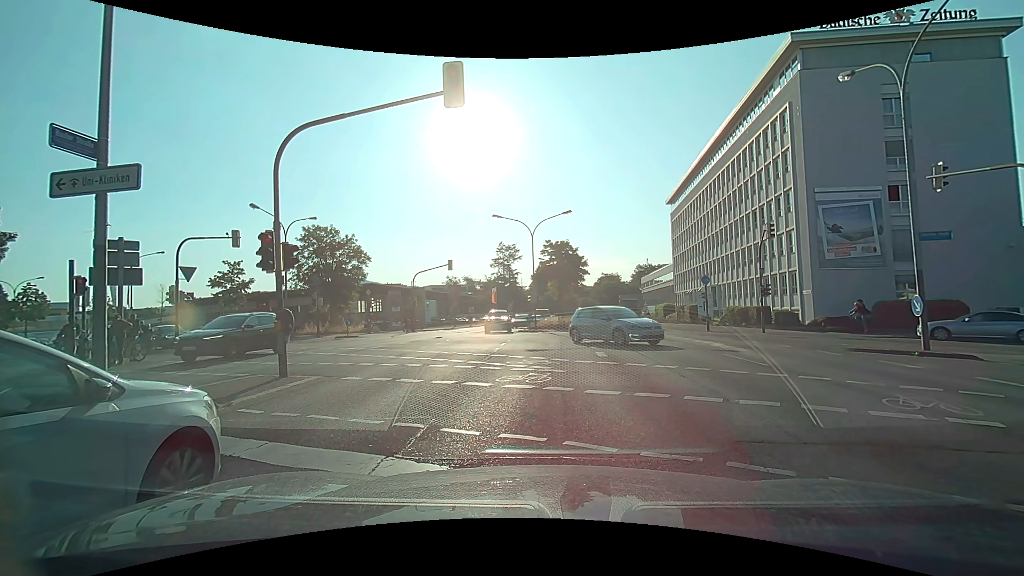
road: primary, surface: asphalt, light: Day
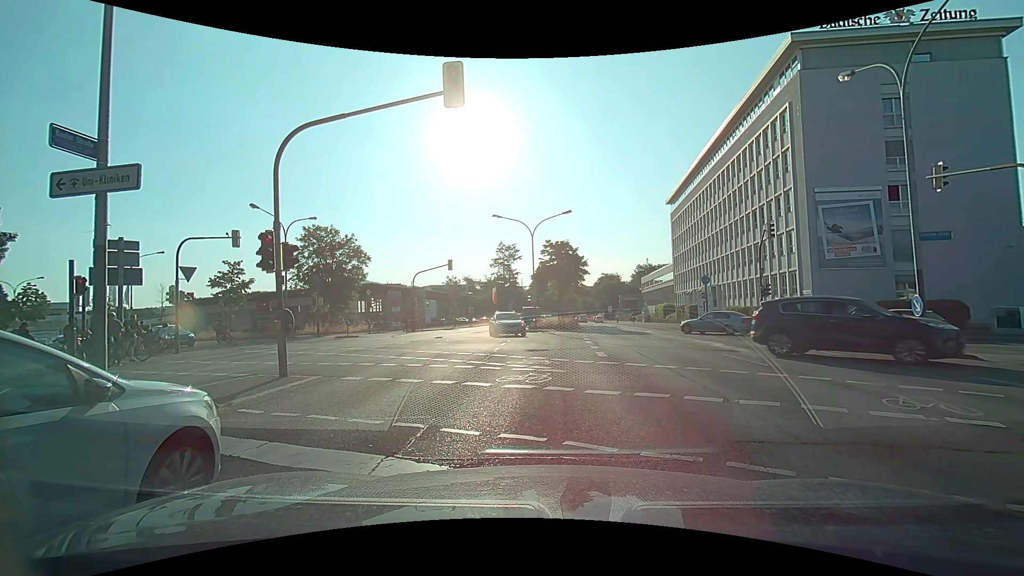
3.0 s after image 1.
(0.0, 0.0) m; 0°
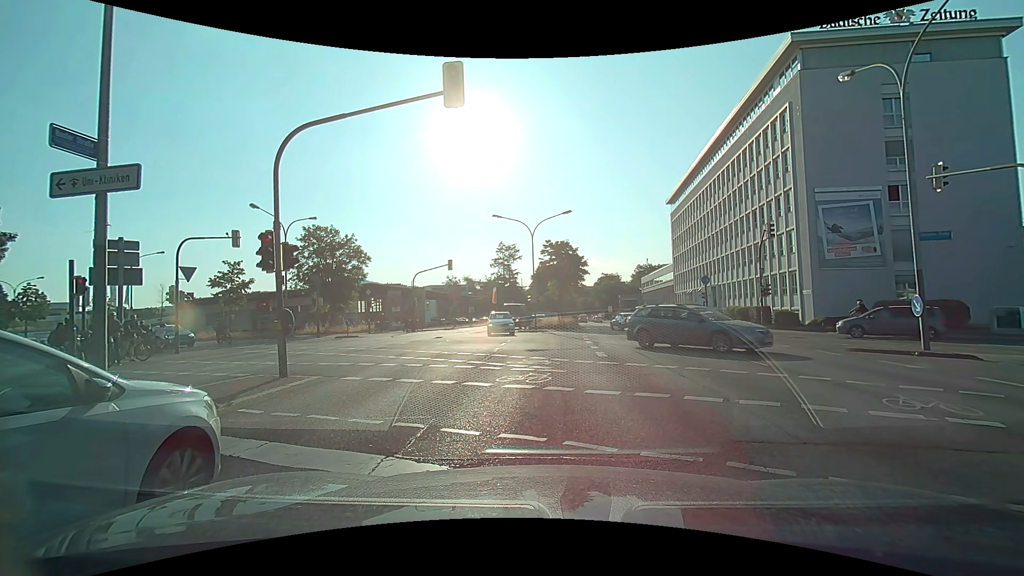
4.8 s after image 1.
(0.0, 0.0) m; 0°
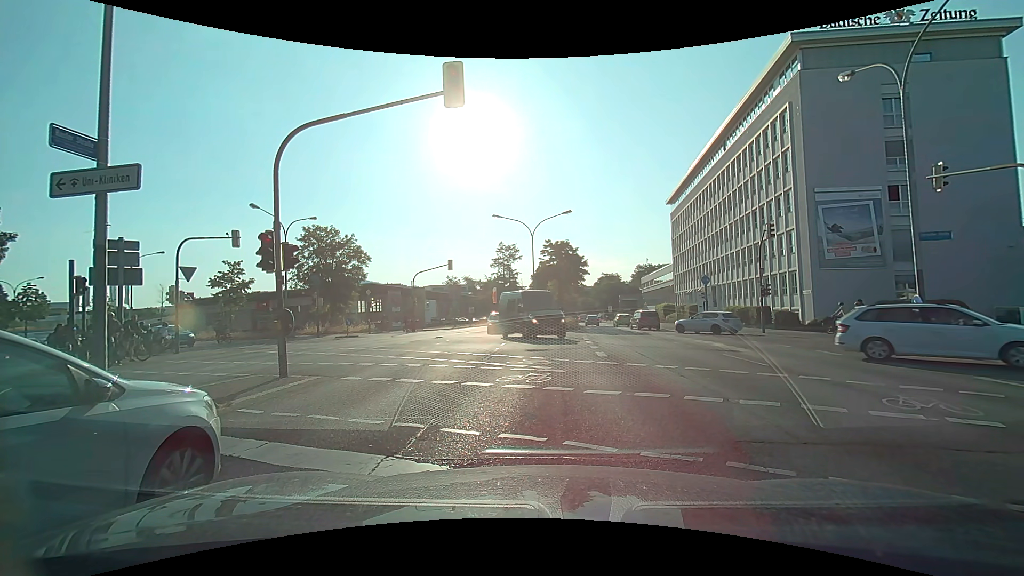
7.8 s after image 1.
(0.0, 0.0) m; 0°
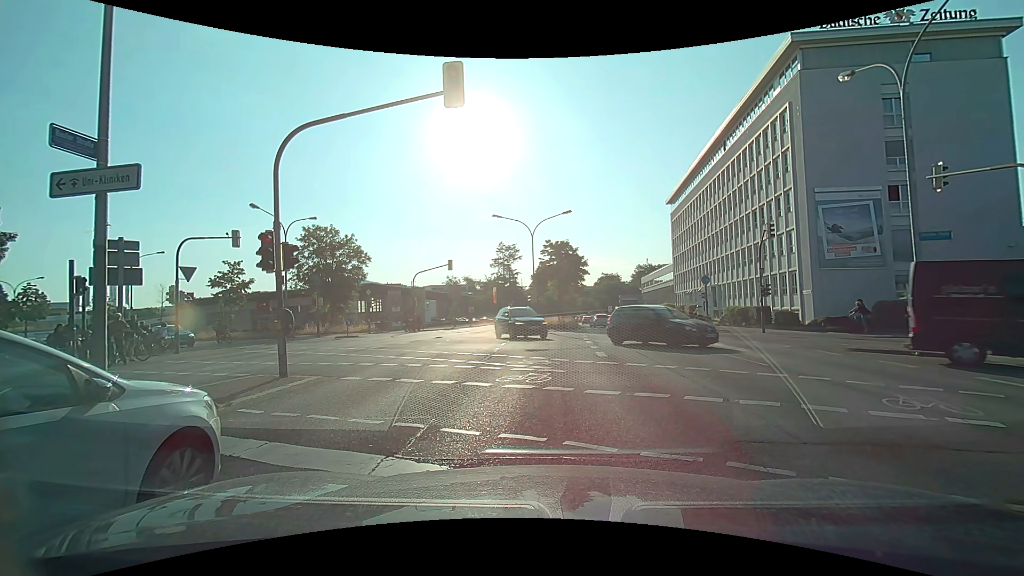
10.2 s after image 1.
(0.0, 0.0) m; 0°
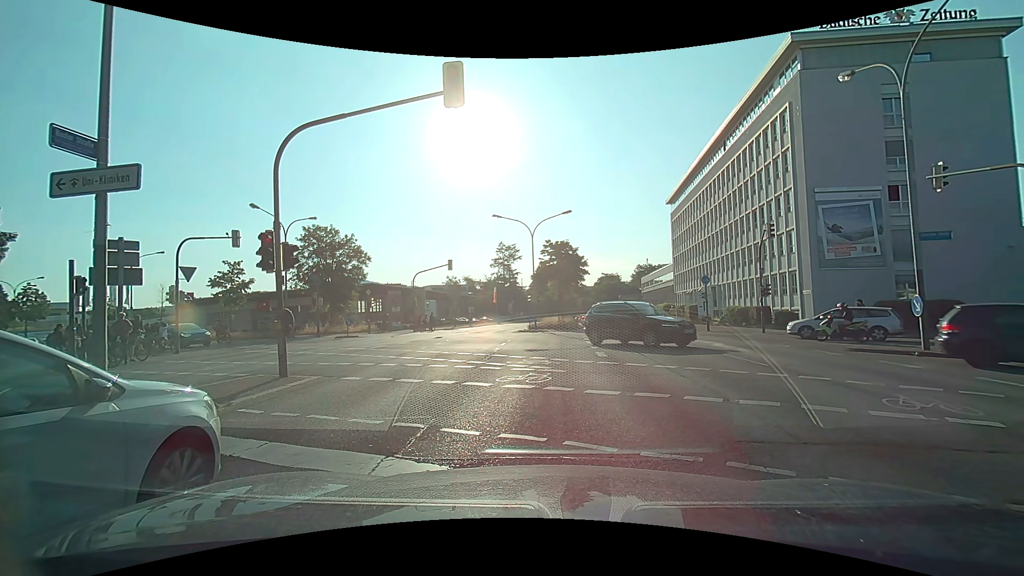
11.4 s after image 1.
(0.0, 0.0) m; 0°
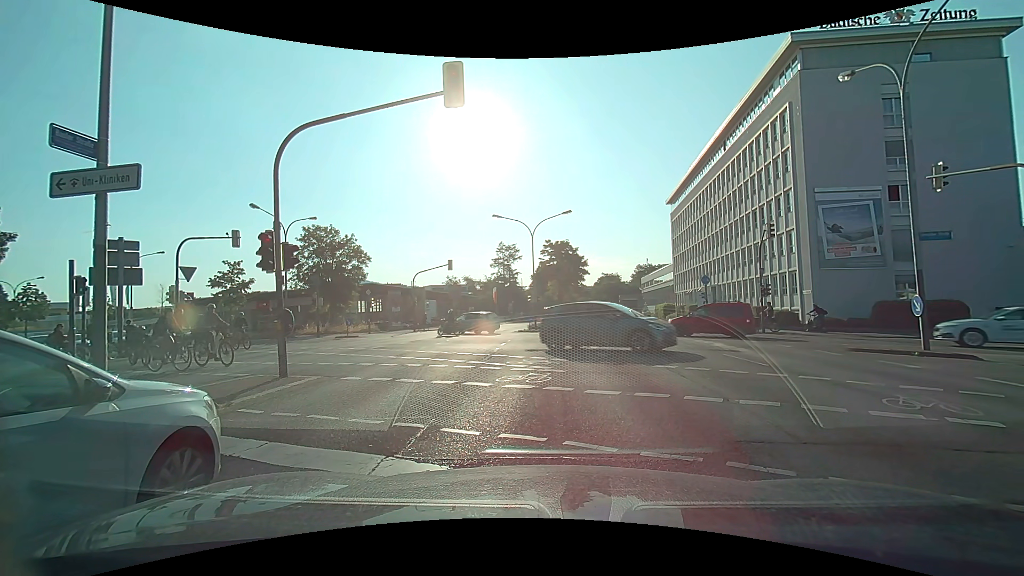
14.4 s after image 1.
(0.0, 0.0) m; 0°
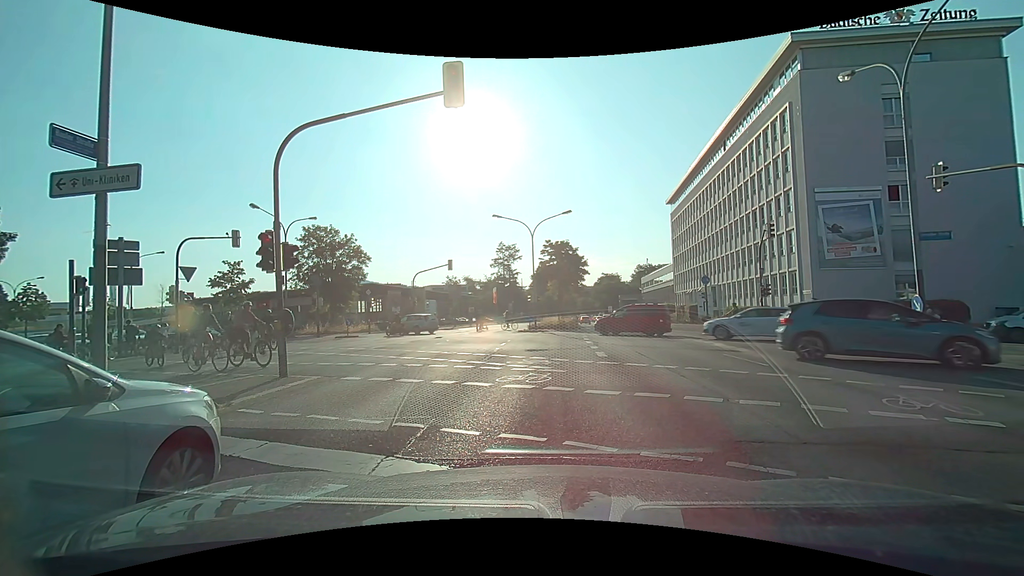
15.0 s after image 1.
(0.0, 0.0) m; 0°
(0, +10) (0, +20) (-1, +30) (-7, +38) (-16, +43) (-25, +48) (-33, +53) (-42, +57) (-52, +61) (-61, +64) m
